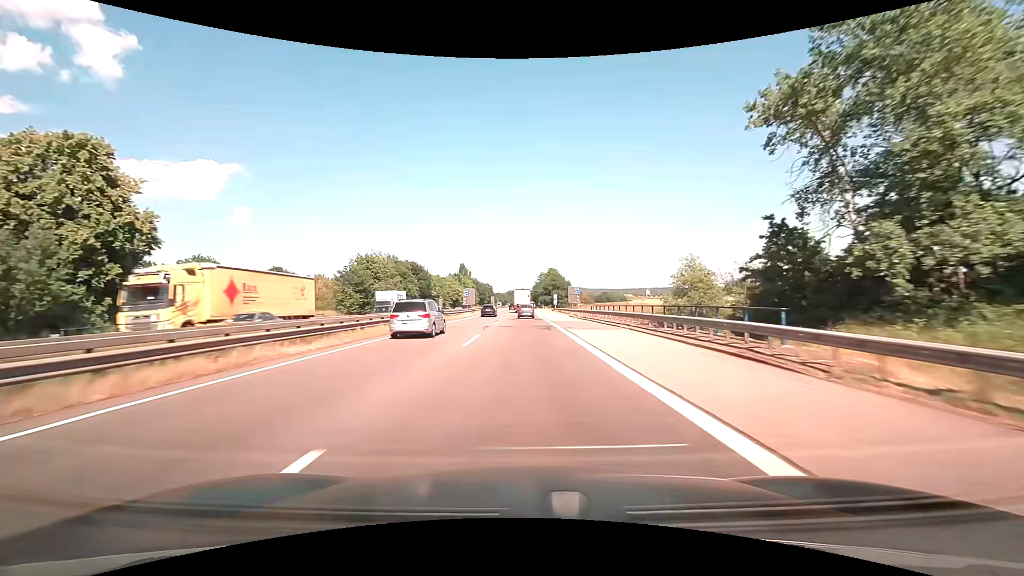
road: motorway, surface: asphalt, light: Day
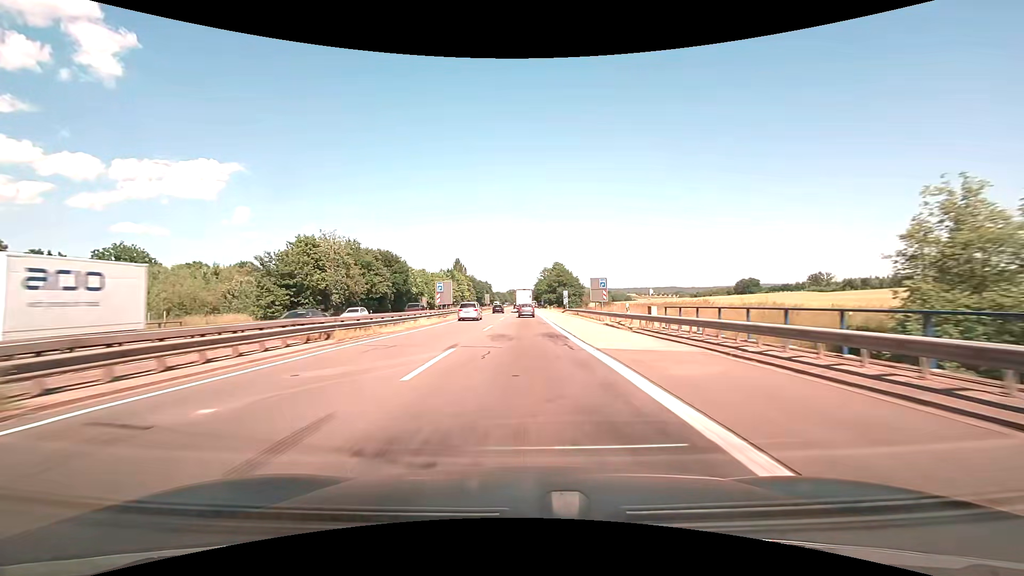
(0.0, +25.1) m; 0°
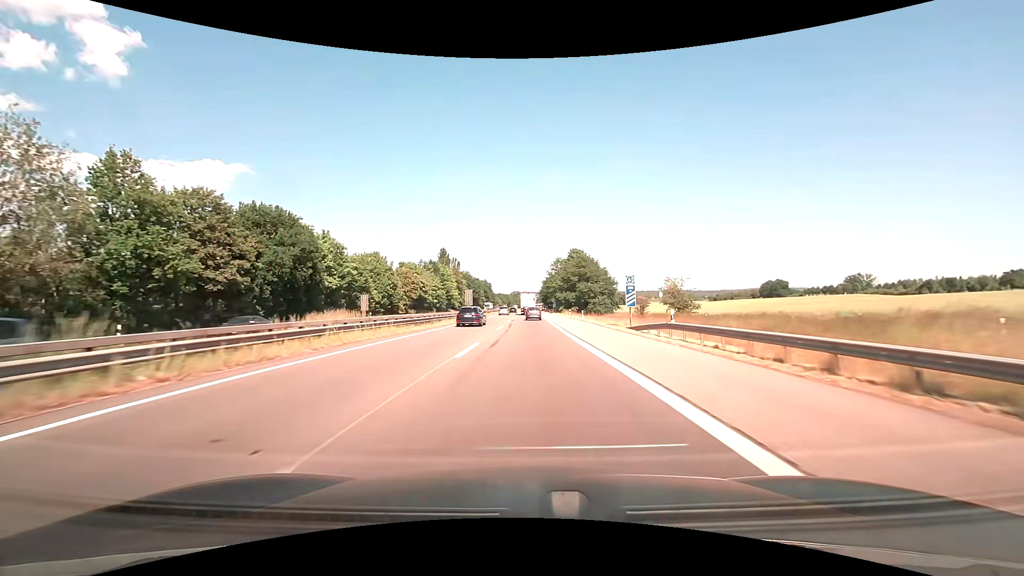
(-0.3, +48.4) m; -1°
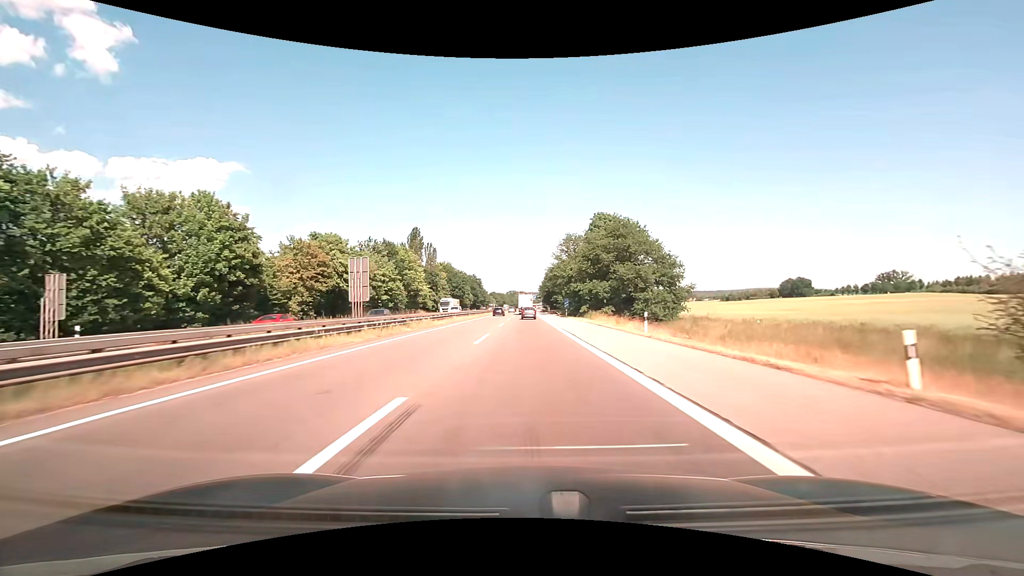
(+0.2, +48.1) m; 0°
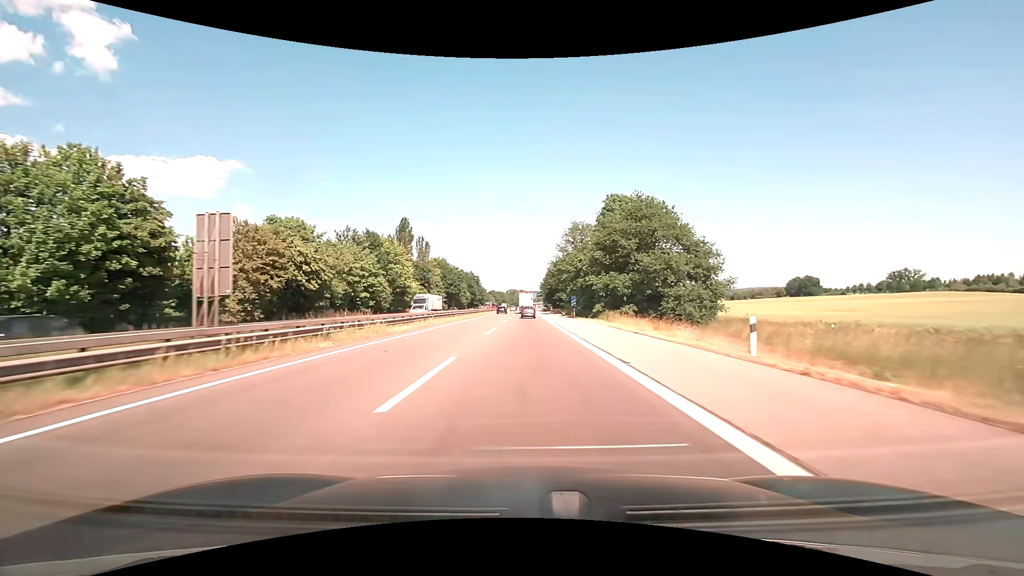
(0.0, +12.3) m; 0°
